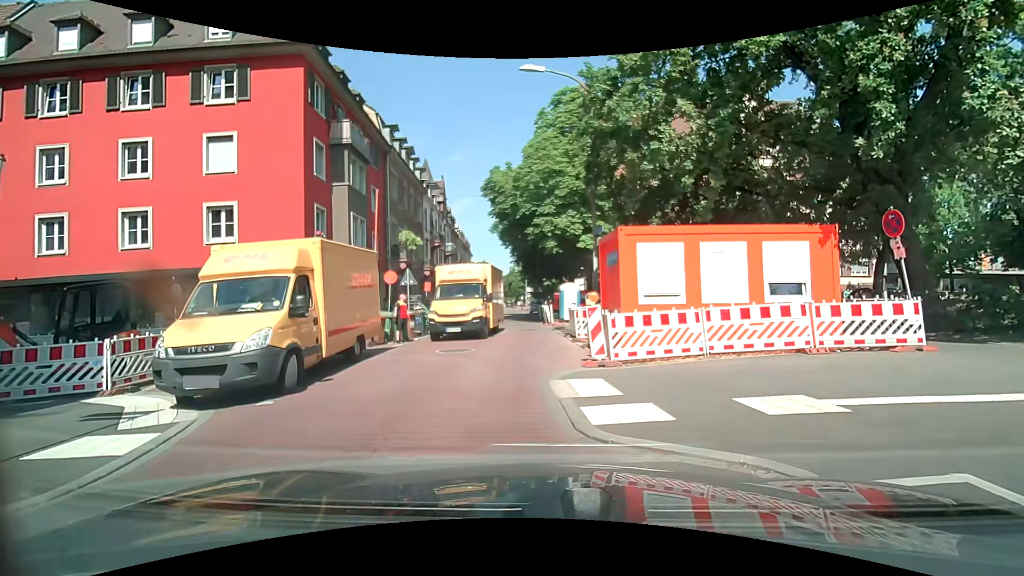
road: residential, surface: asphalt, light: Day
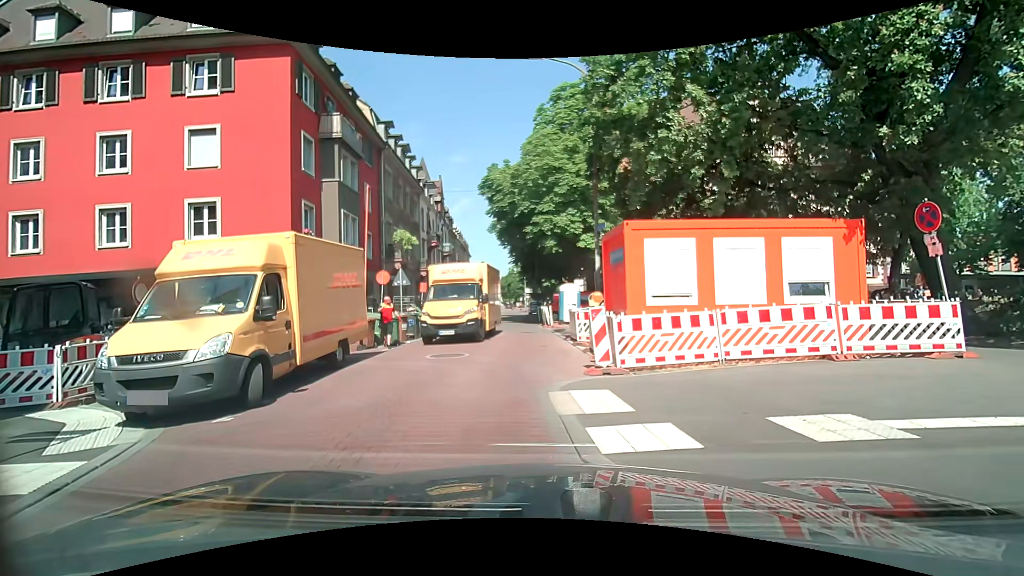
(0.0, +0.9) m; 0°
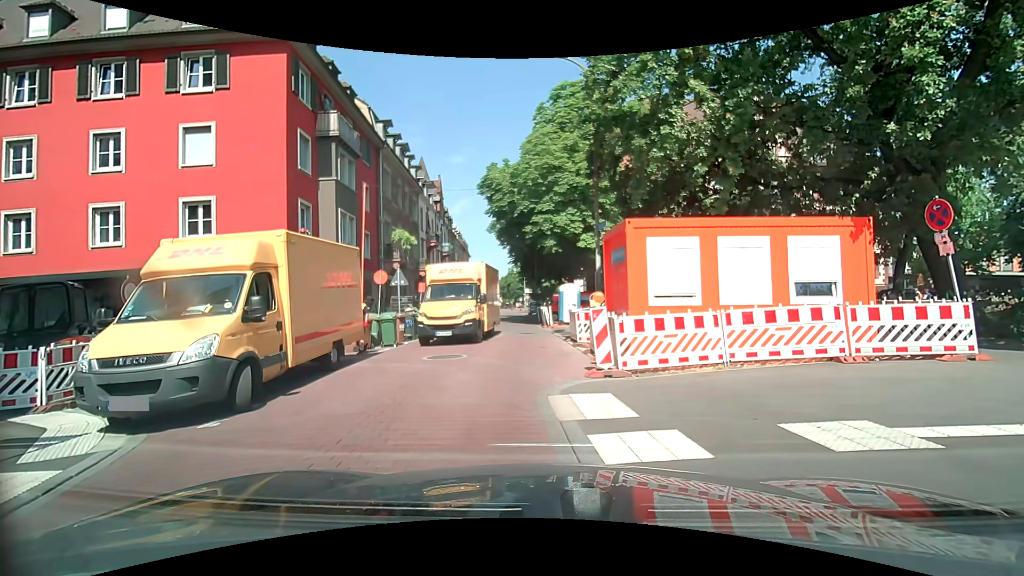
(0.0, +0.3) m; 0°
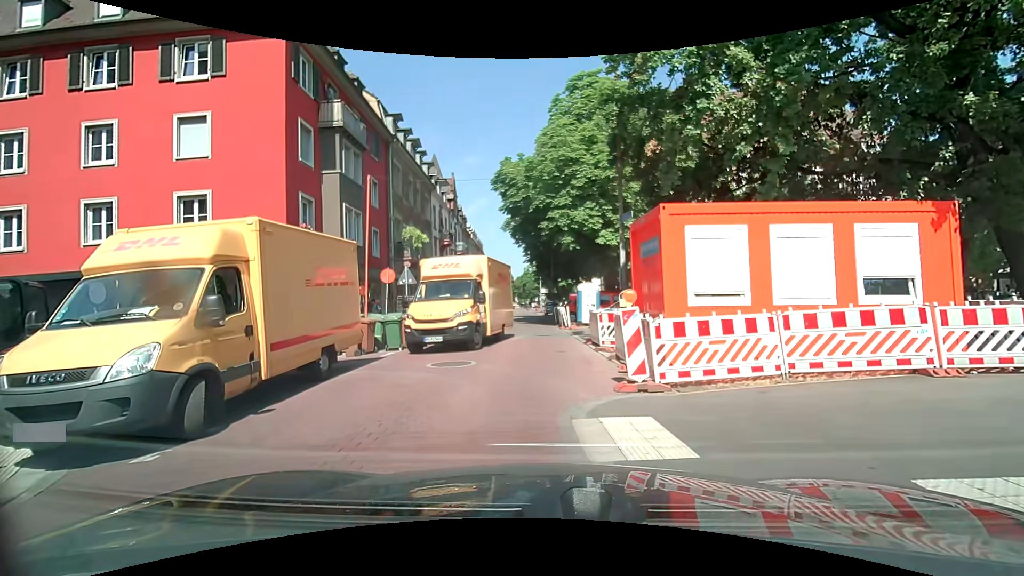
(0.0, +1.5) m; 0°
